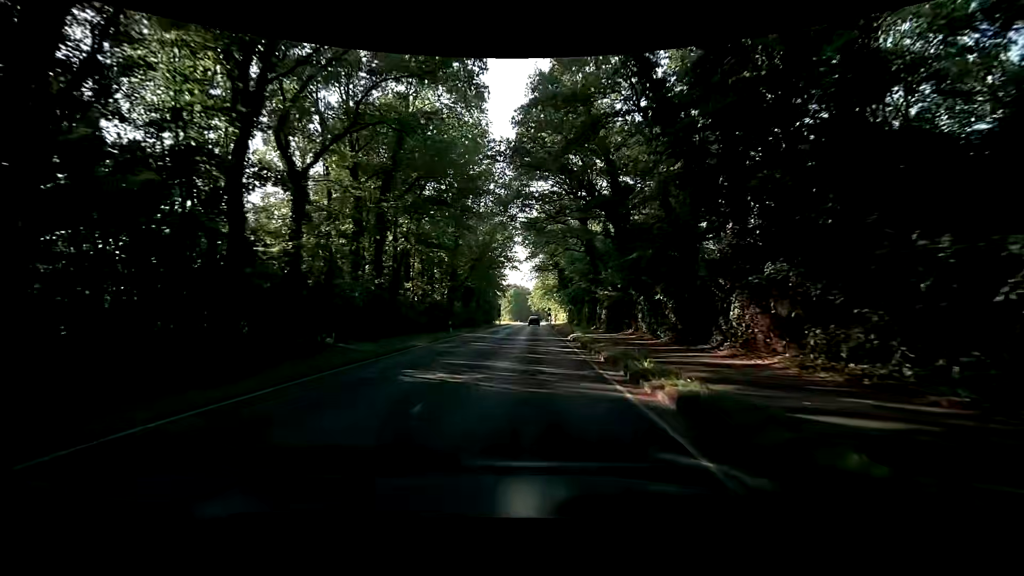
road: secondary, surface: asphalt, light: Day
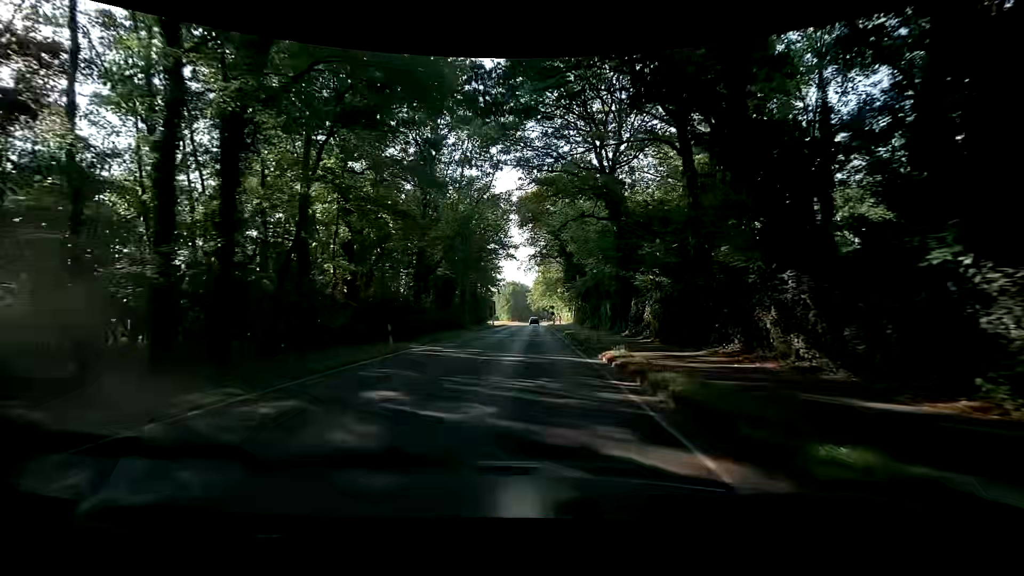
(-0.3, +15.0) m; -1°
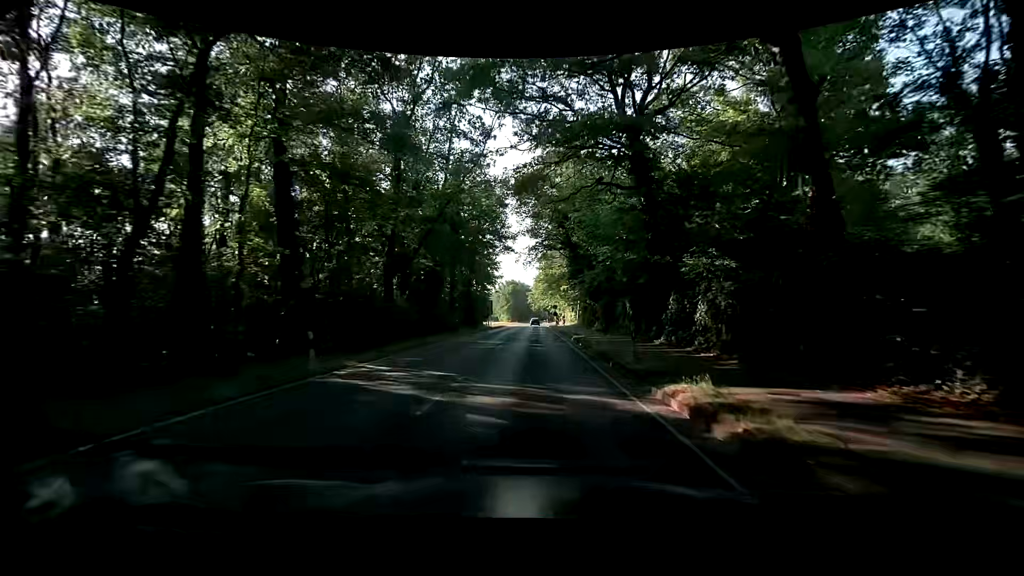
(+0.1, +7.5) m; +2°
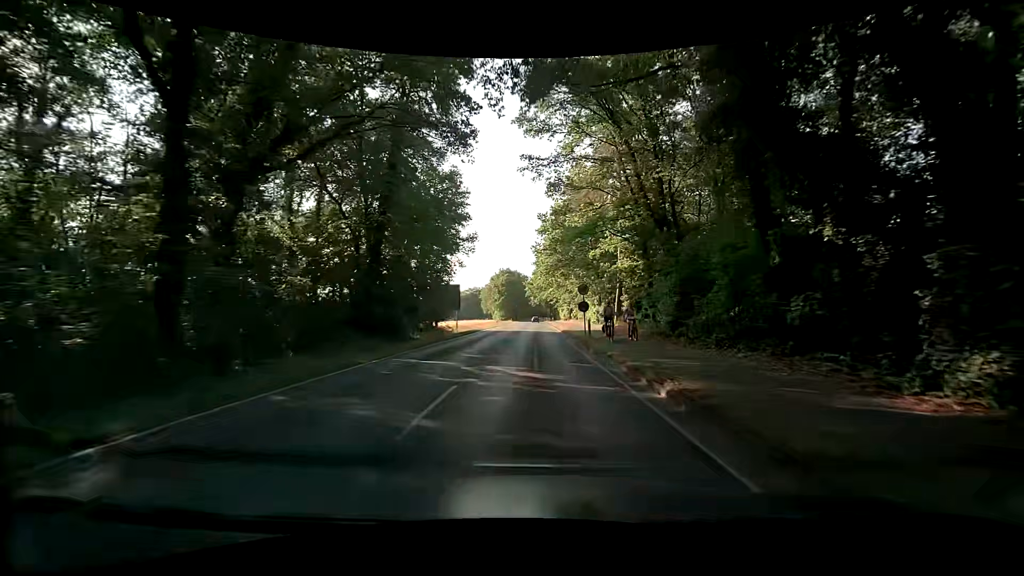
(-1.0, +37.6) m; -2°
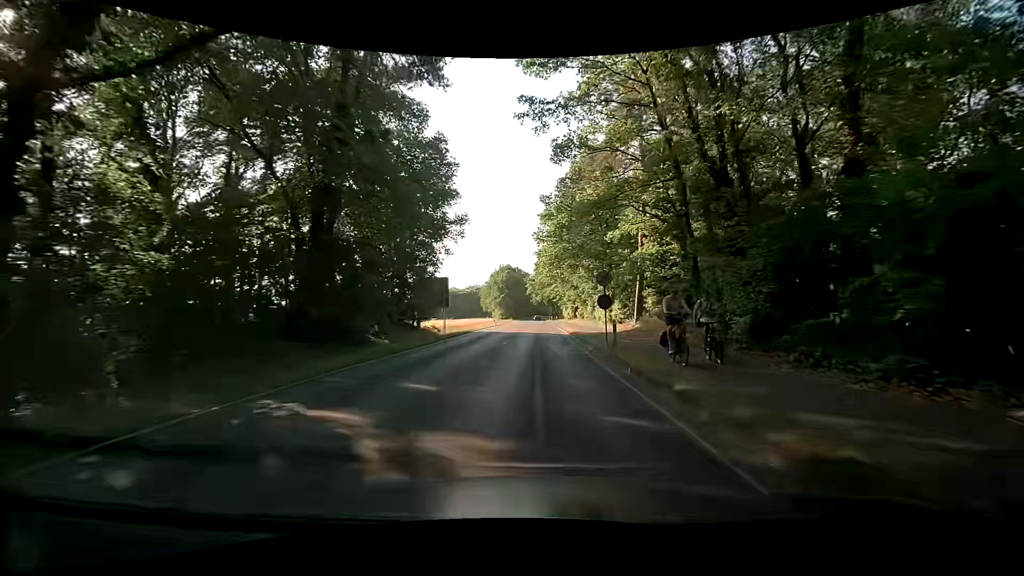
(0.0, +7.5) m; -1°
